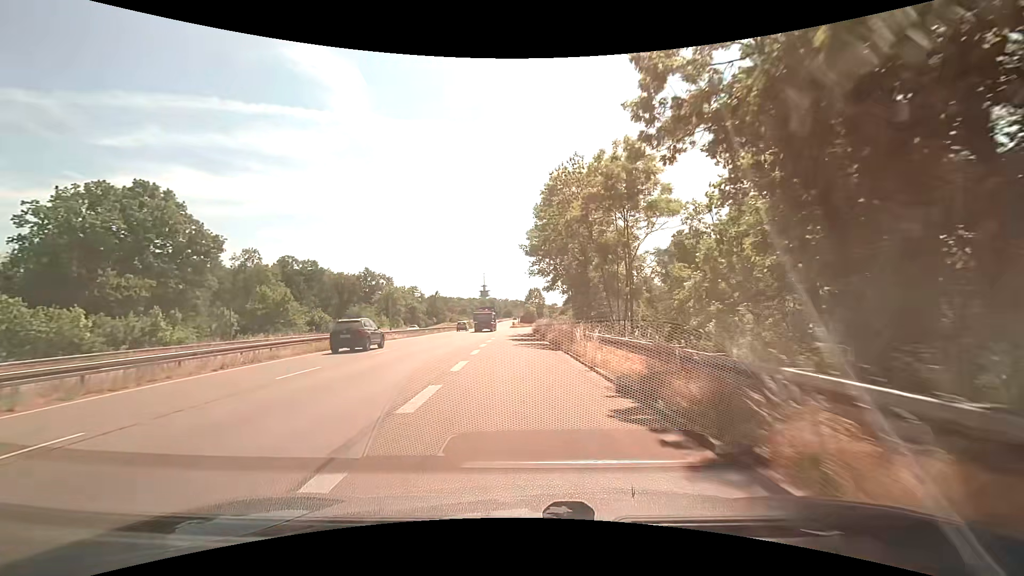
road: trunk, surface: asphalt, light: Day
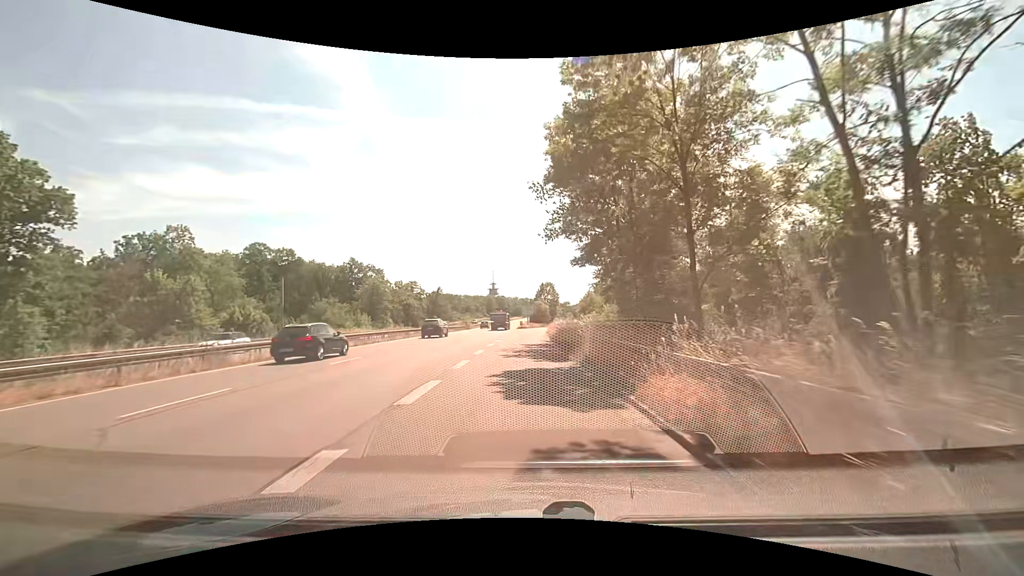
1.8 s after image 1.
(-0.2, +22.9) m; -1°
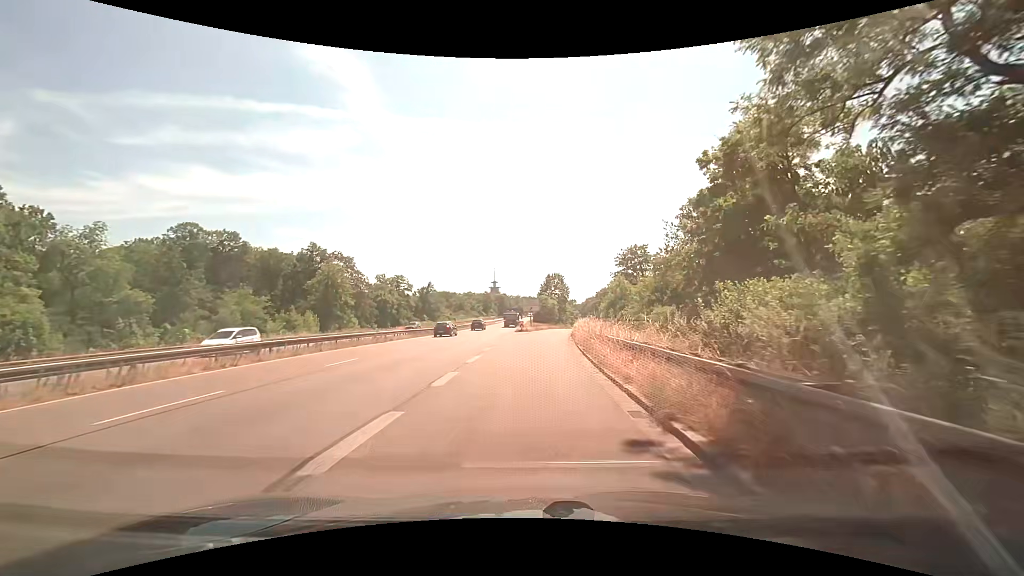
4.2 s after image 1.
(-0.1, +27.5) m; 0°
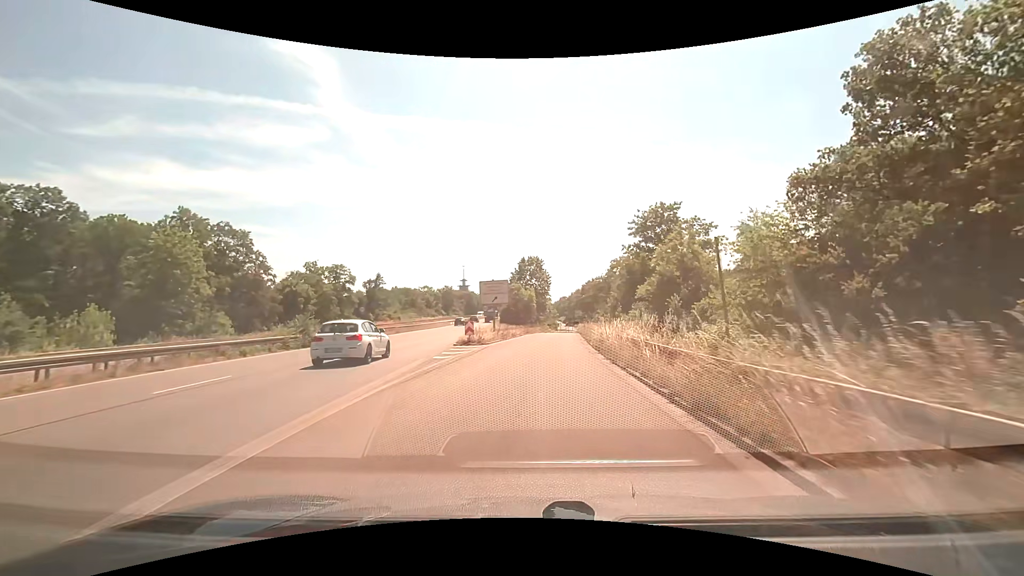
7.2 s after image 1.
(+0.7, +32.9) m; +3°
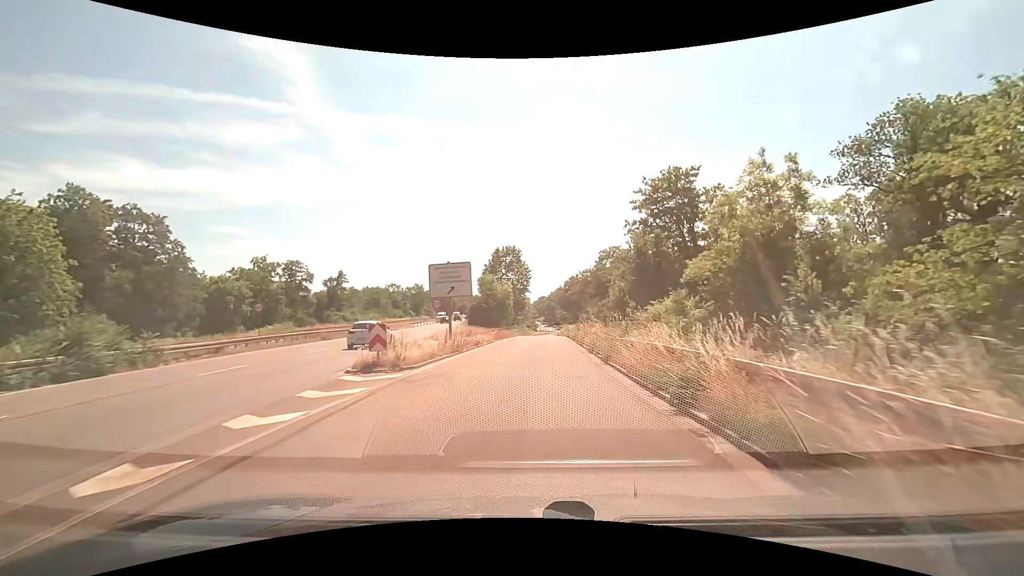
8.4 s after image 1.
(+0.3, +13.5) m; +2°
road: trunk_link
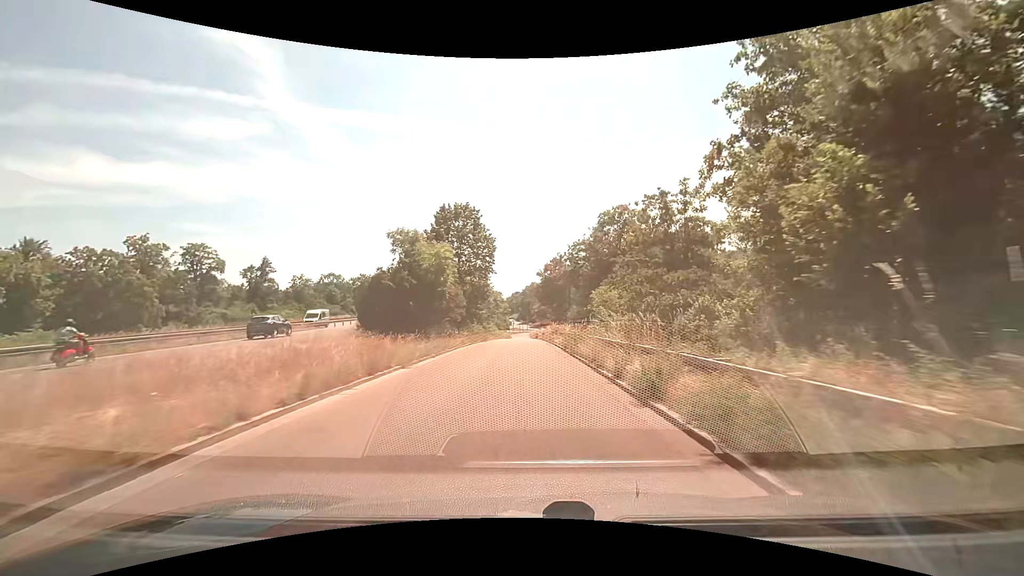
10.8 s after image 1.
(+1.2, +27.4) m; +3°
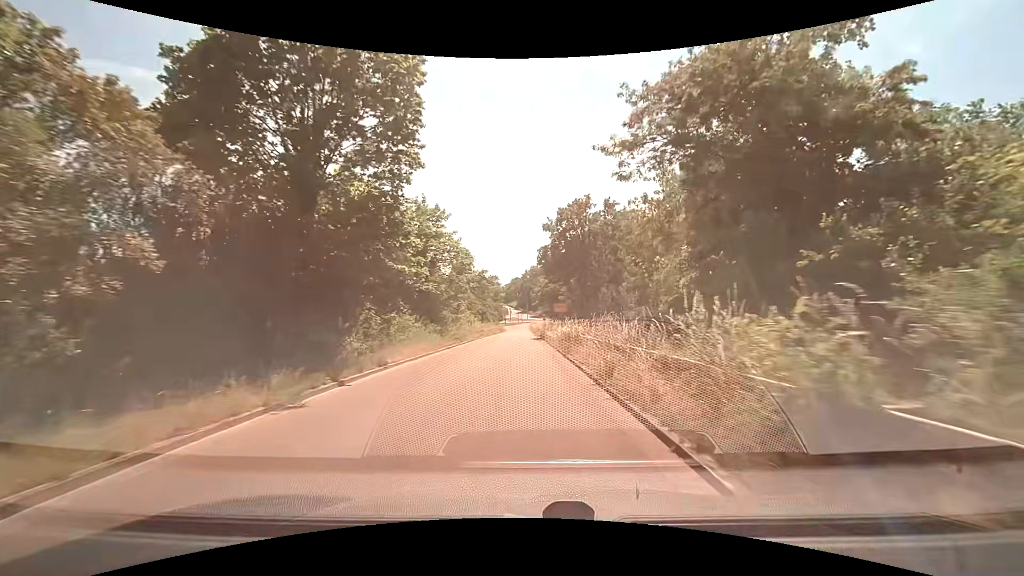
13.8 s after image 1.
(+0.2, +34.1) m; +1°
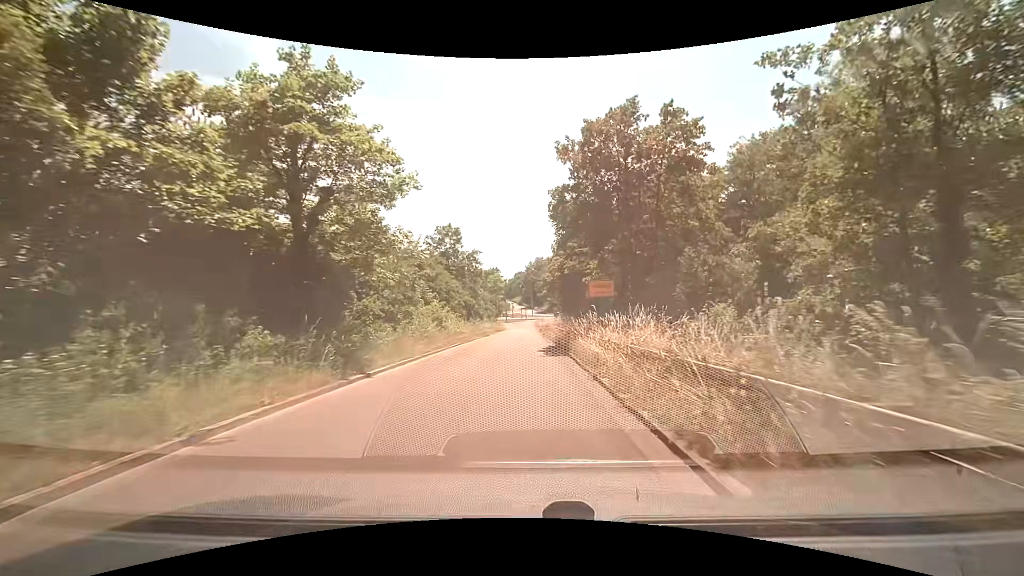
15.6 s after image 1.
(-0.3, +19.9) m; -1°
(0, +10) (0, +20) (0, +30) (0, +40) (0, +50) (0, +60) (0, +70) (0, +80) (0, +90) (0, +100) m
